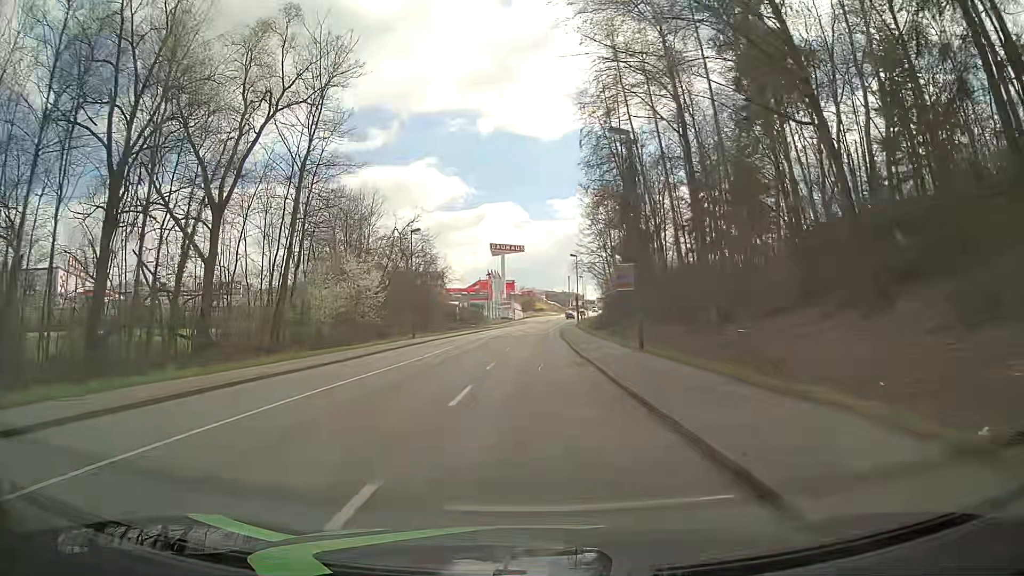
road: tertiary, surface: asphalt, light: Day
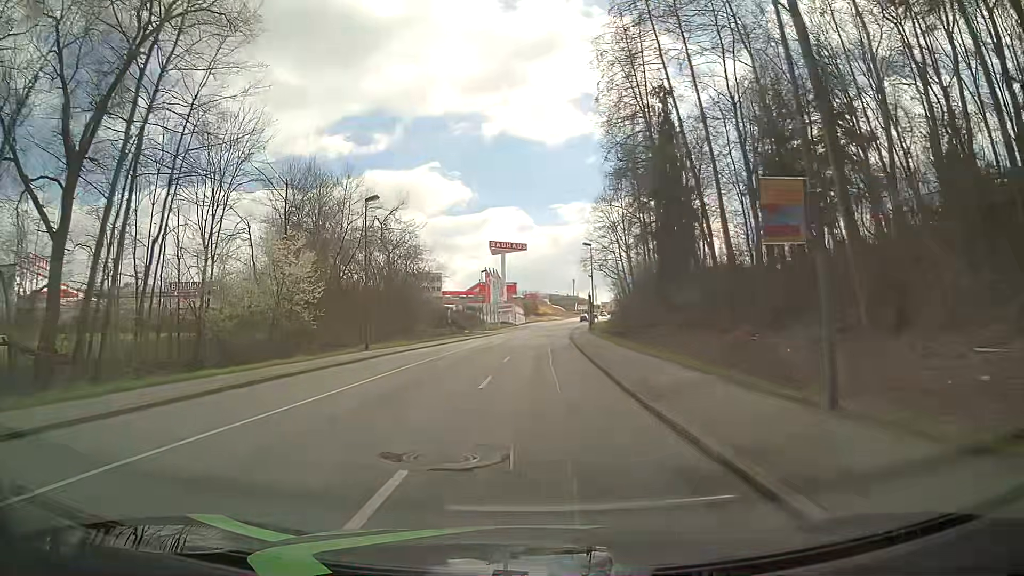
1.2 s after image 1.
(-0.2, +15.2) m; -1°
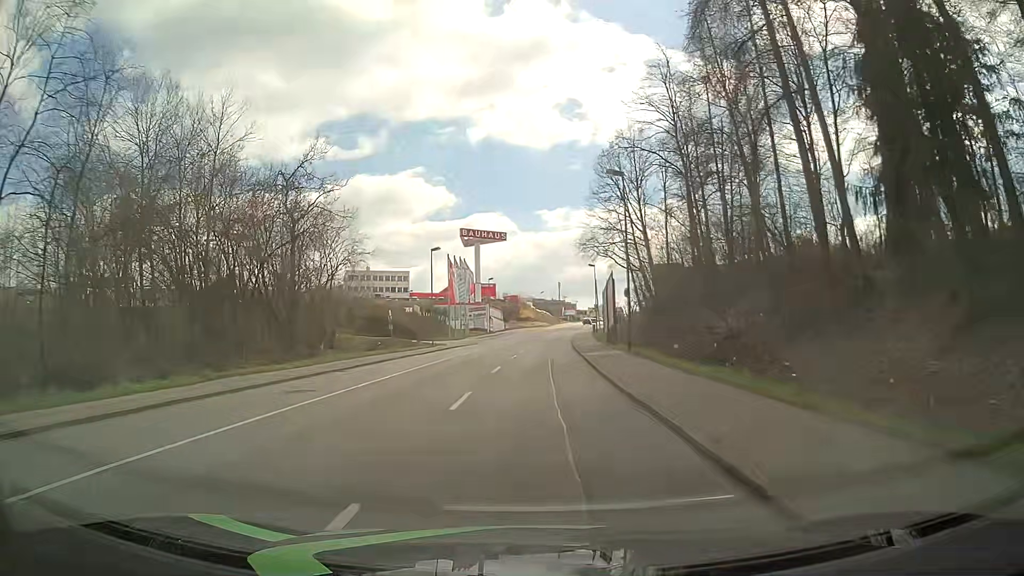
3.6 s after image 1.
(+0.3, +30.4) m; +2°
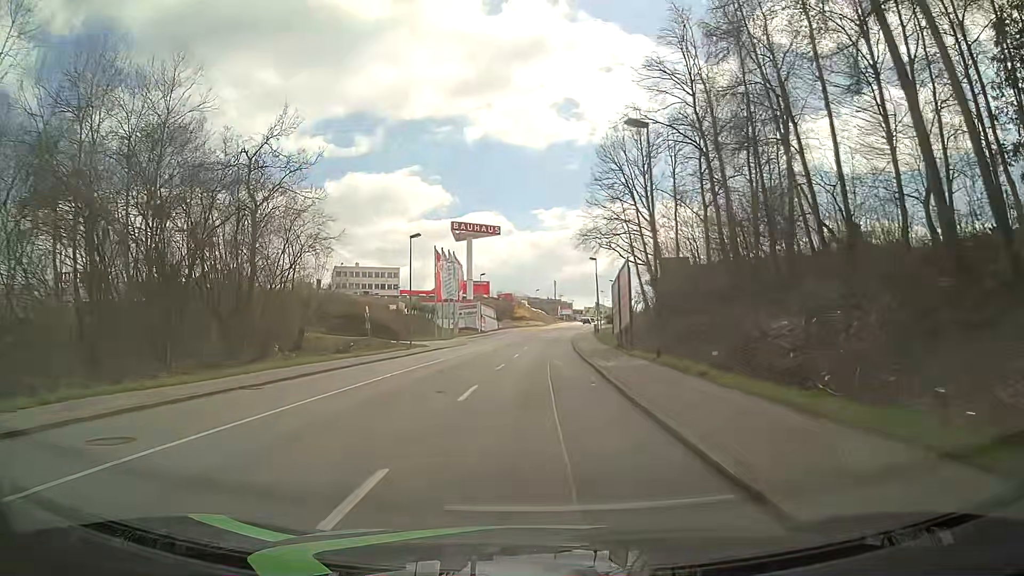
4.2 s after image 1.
(0.0, +7.6) m; +1°
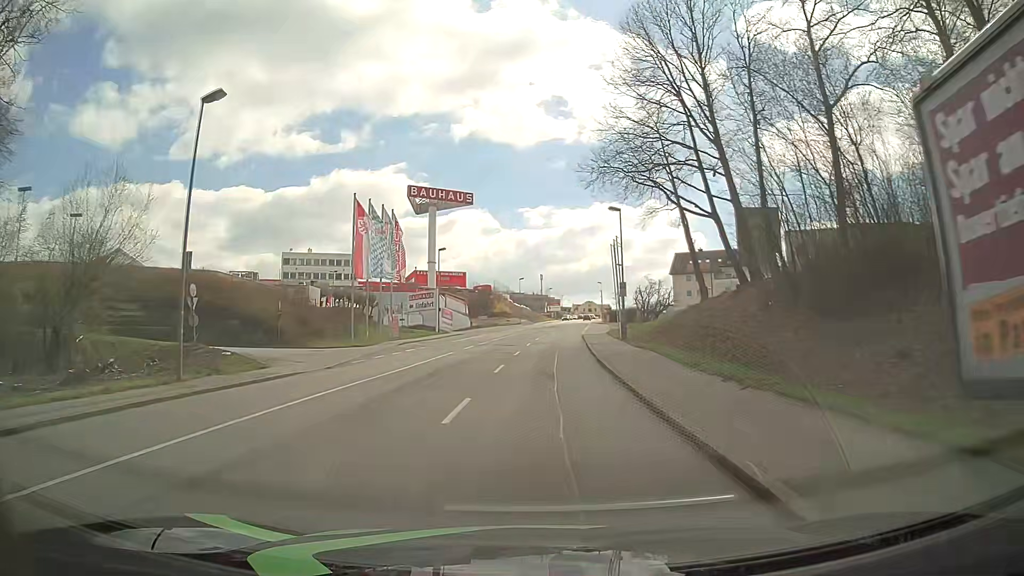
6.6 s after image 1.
(0.0, +30.4) m; 0°
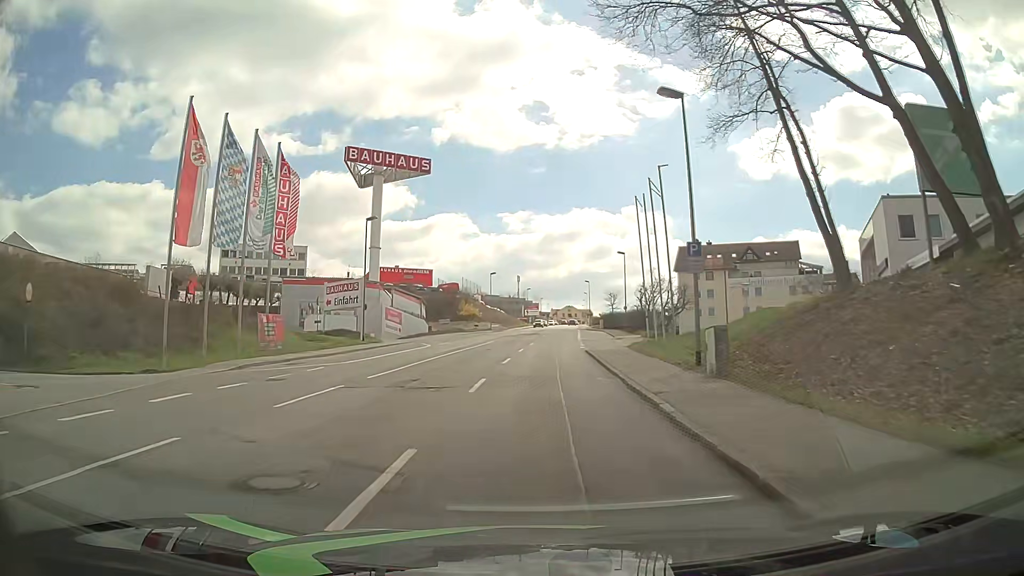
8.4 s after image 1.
(+0.4, +22.8) m; +2°
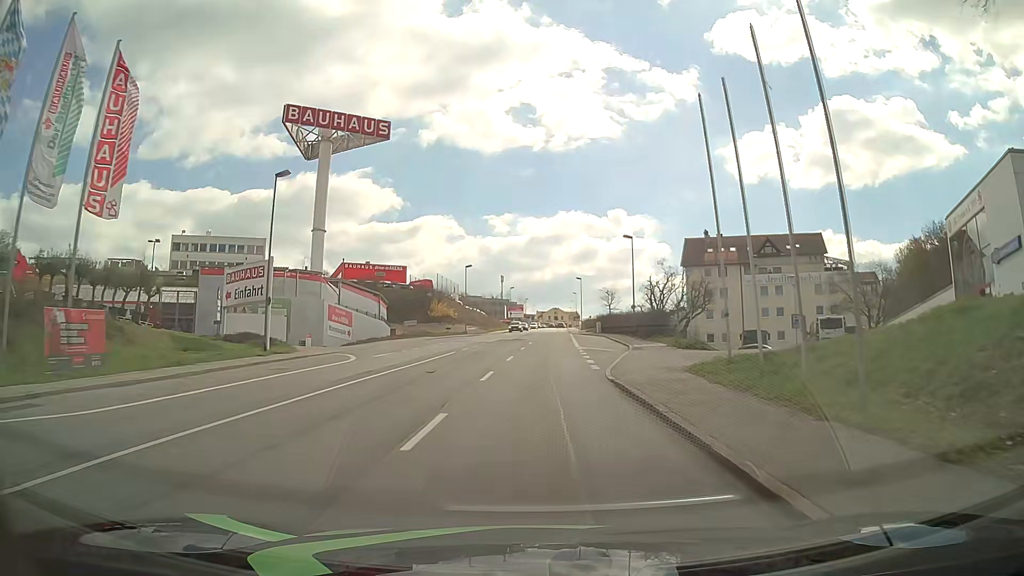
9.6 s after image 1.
(+0.2, +15.1) m; +2°
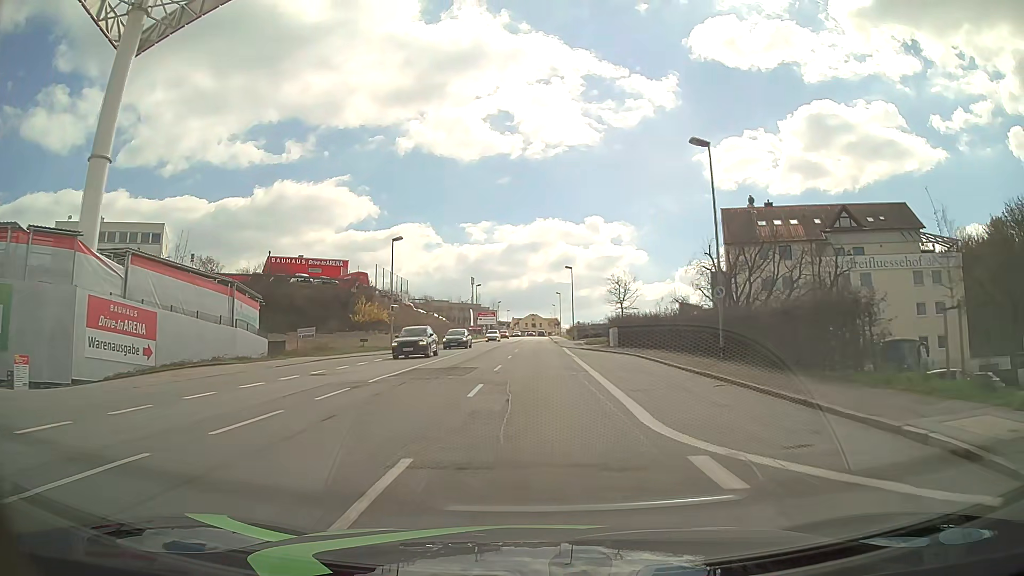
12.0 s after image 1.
(+0.4, +30.4) m; +2°
